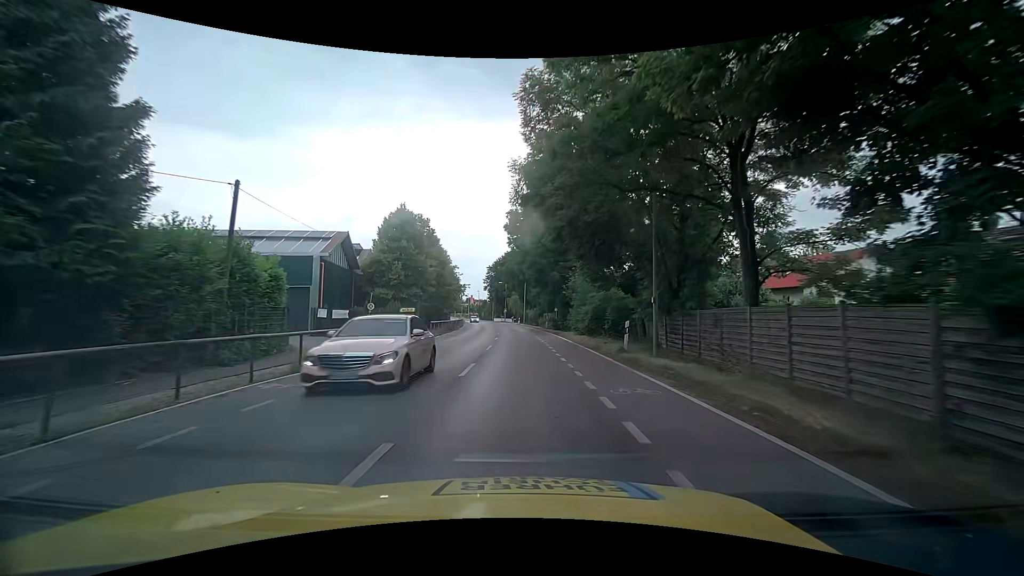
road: tertiary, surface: asphalt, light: Day
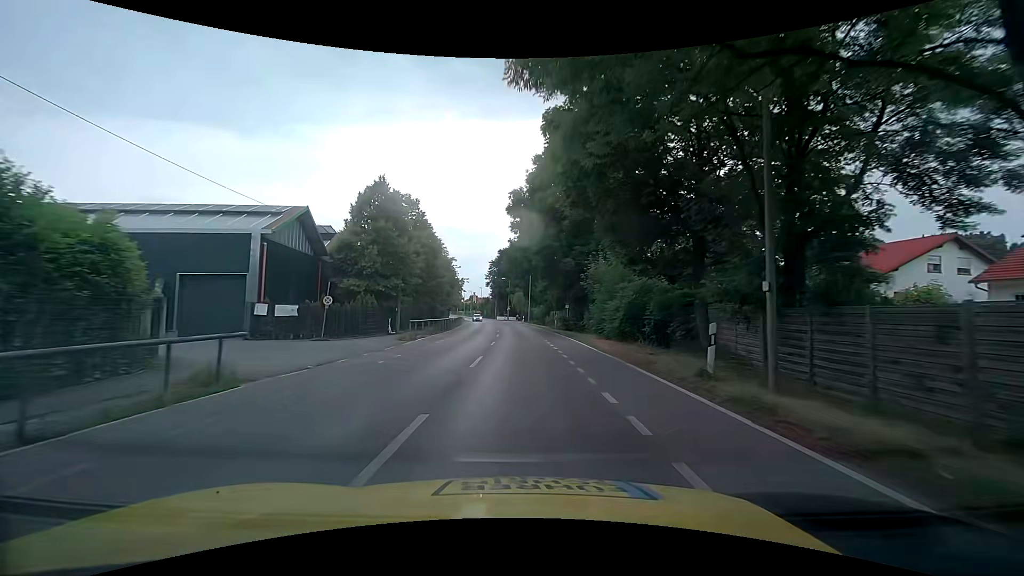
(0.0, +7.7) m; 0°
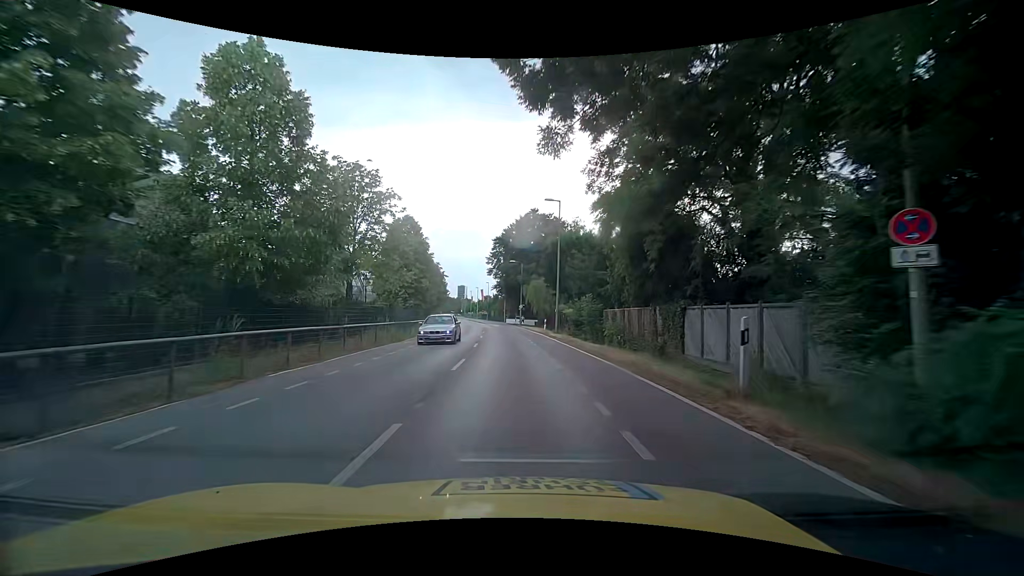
(-0.4, +36.9) m; -2°
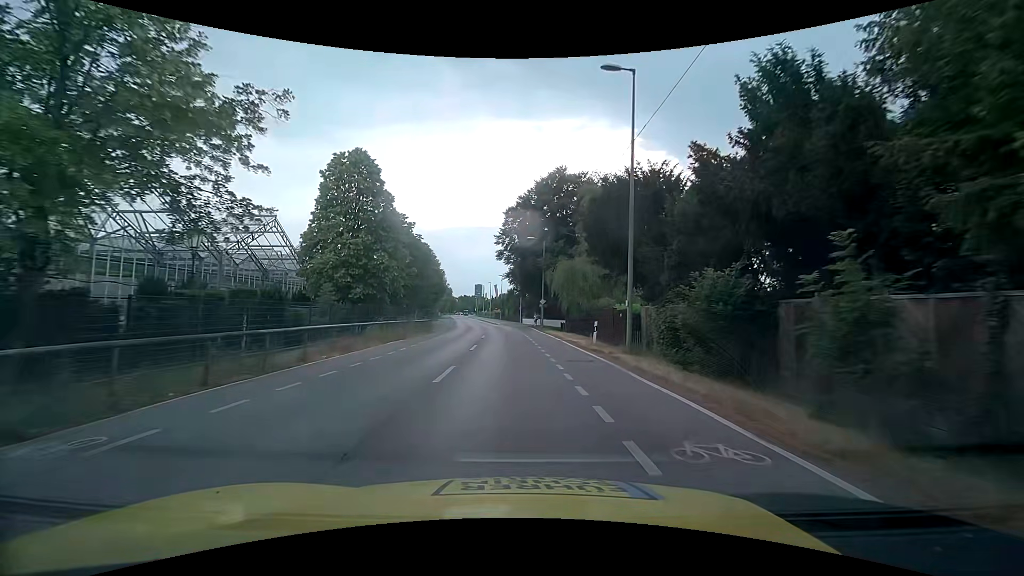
(-0.4, +20.5) m; -1°
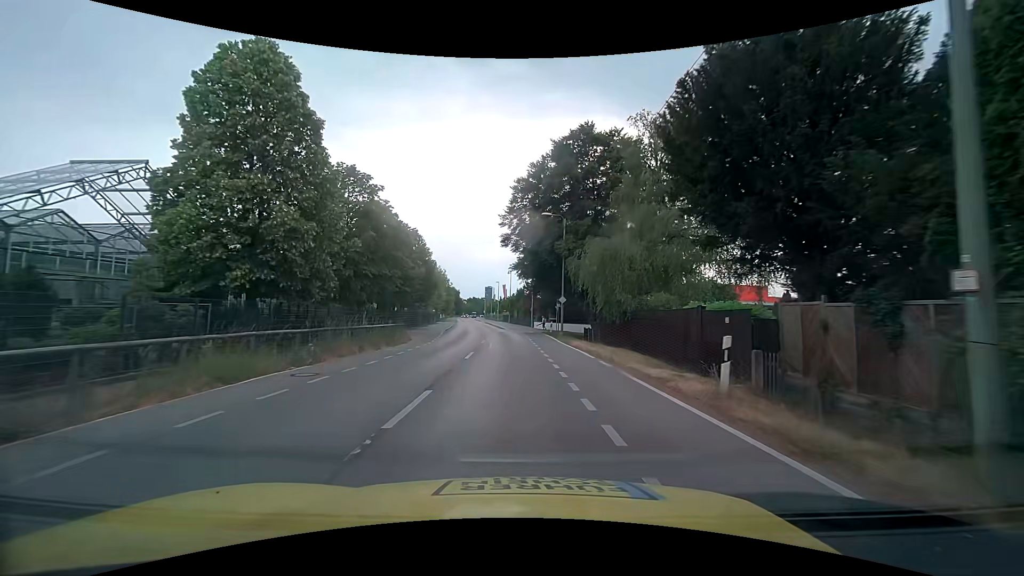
(-0.3, +12.9) m; -3°
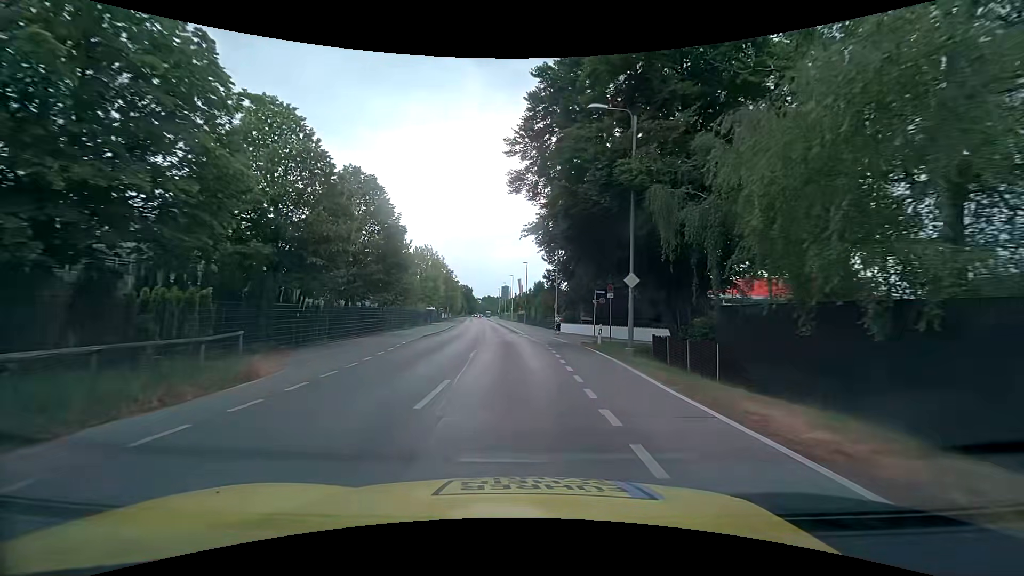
(-0.1, +19.1) m; -1°
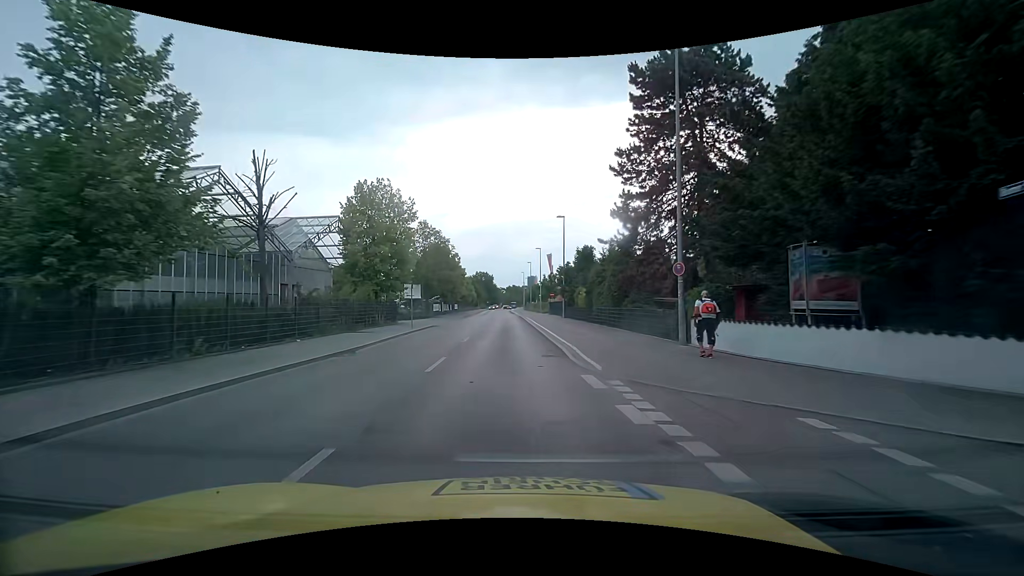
(-1.1, +32.8) m; -4°
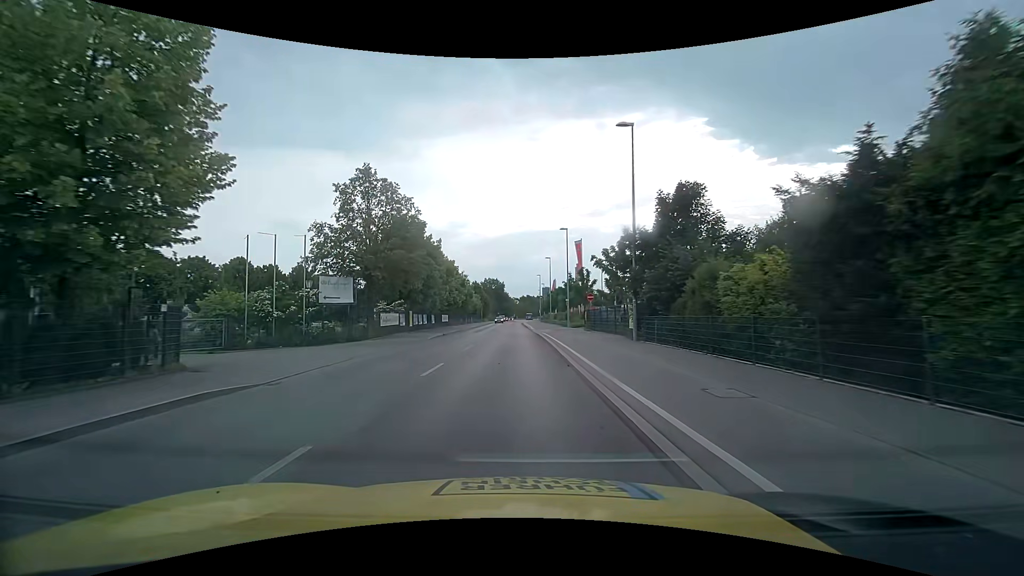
(-0.3, +26.9) m; -1°
(0, +10) (0, +20) (0, +30) (0, +40) (-1, +50) (-1, +60) (-1, +70) (-1, +80) (-1, +90) (-1, +100) m
